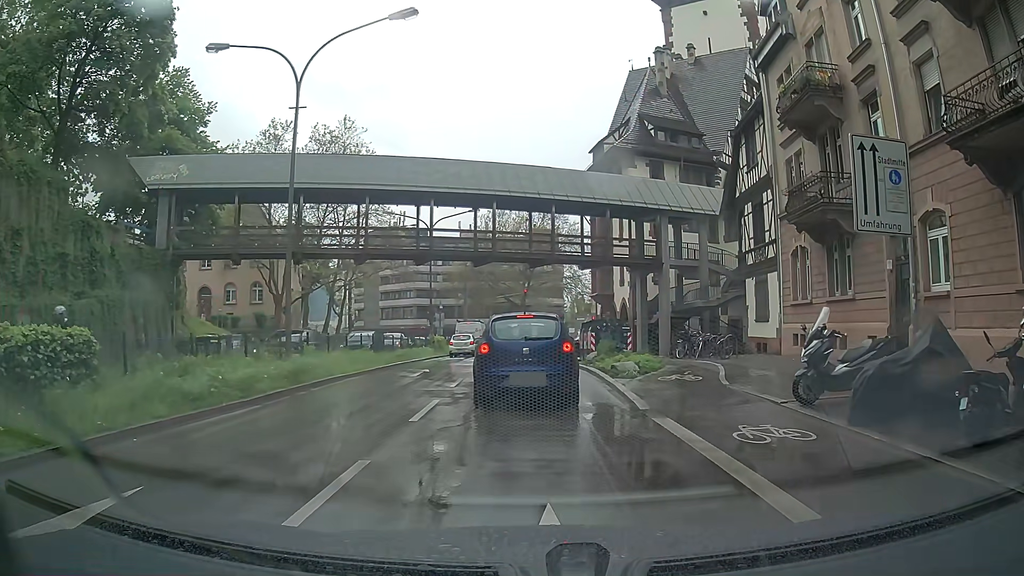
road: primary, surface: asphalt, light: Day
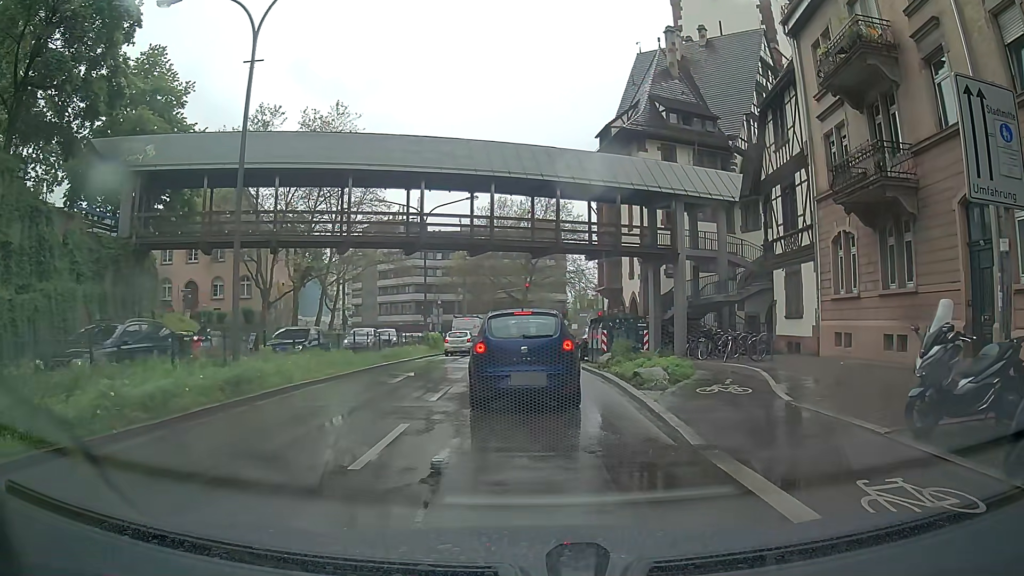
(+0.2, +3.4) m; +2°
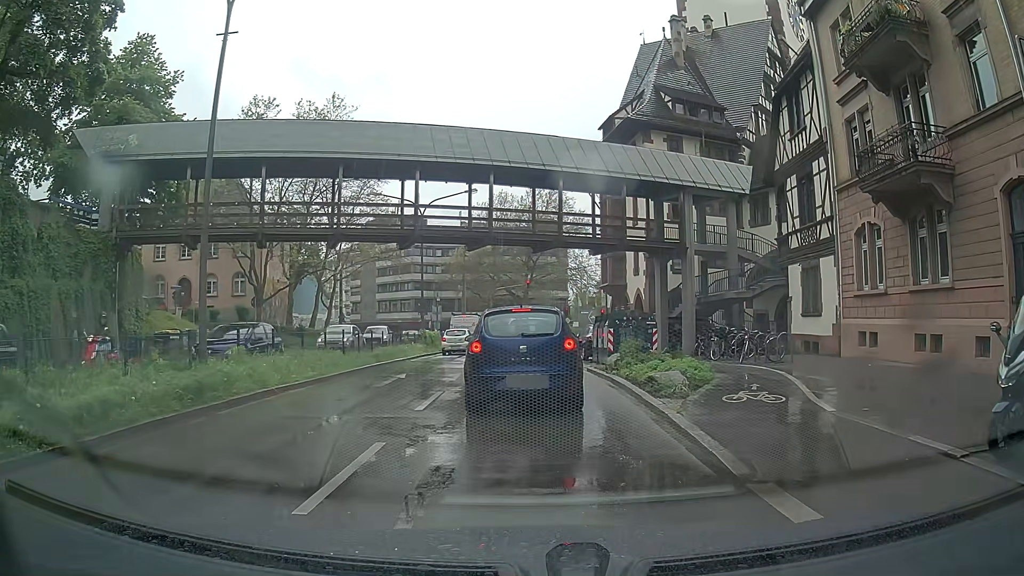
(0.0, +1.6) m; -2°
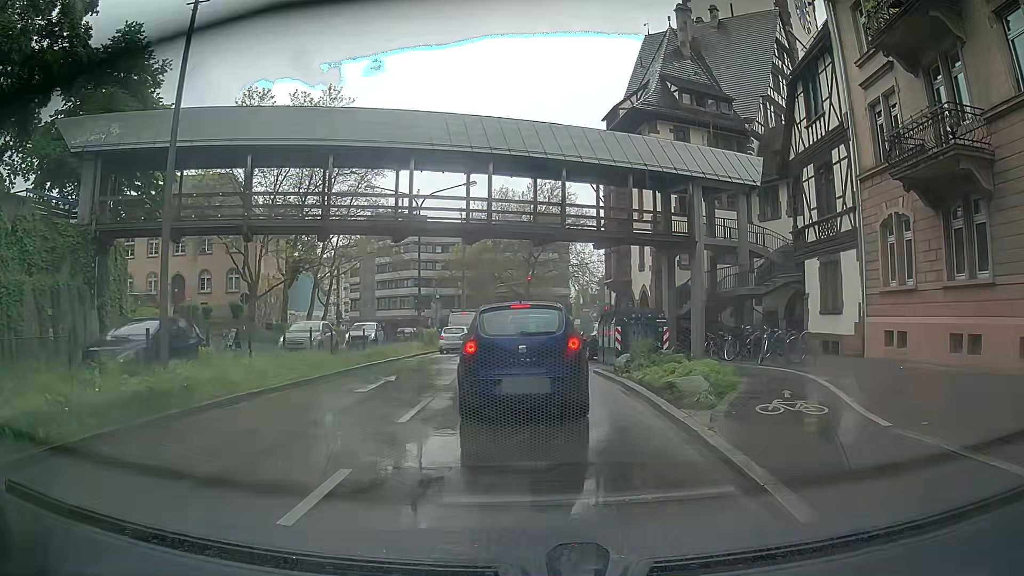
(0.0, +1.5) m; 0°
